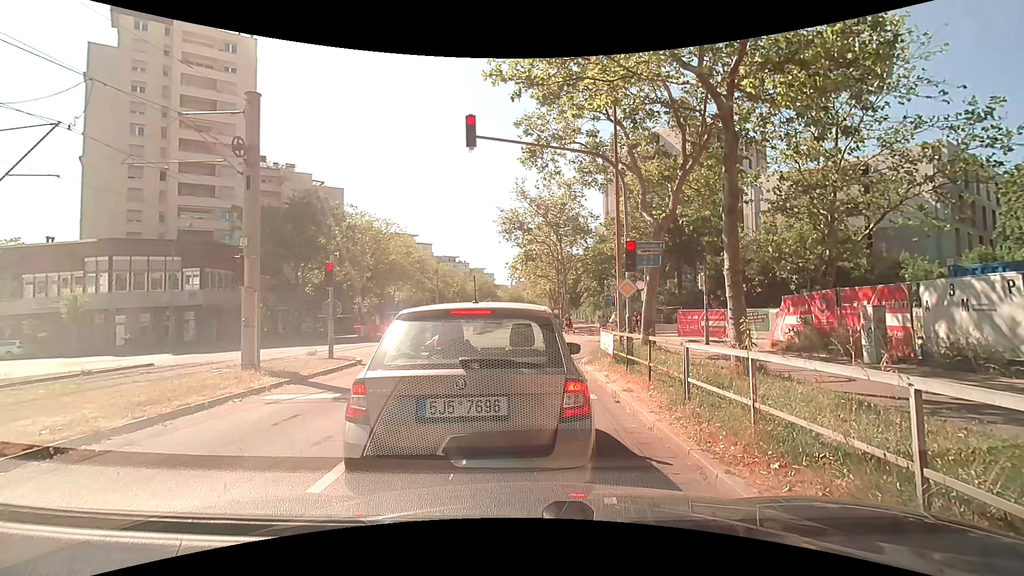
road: tertiary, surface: asphalt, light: Day
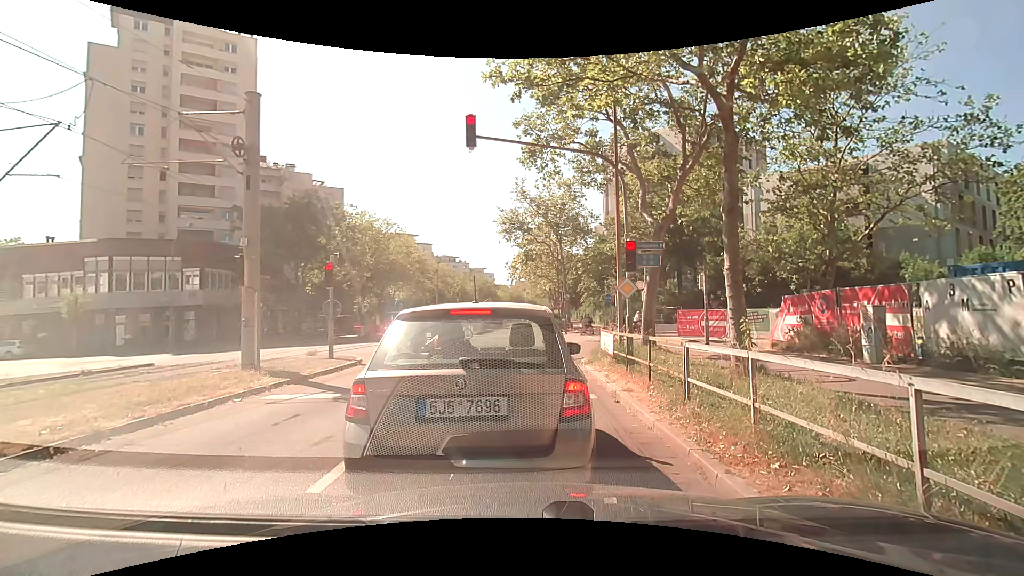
(0.0, 0.0) m; 0°
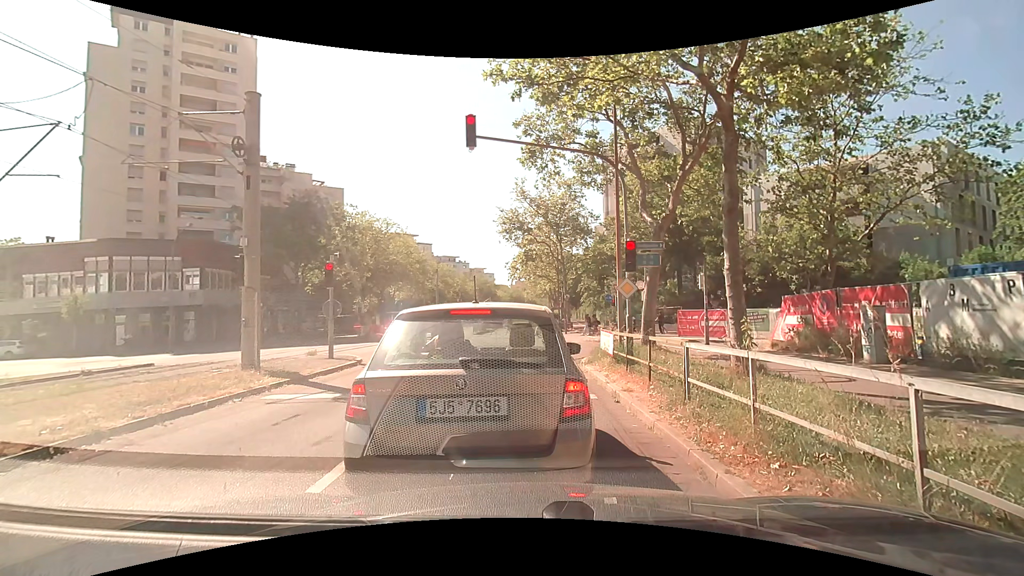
(0.0, 0.0) m; 0°
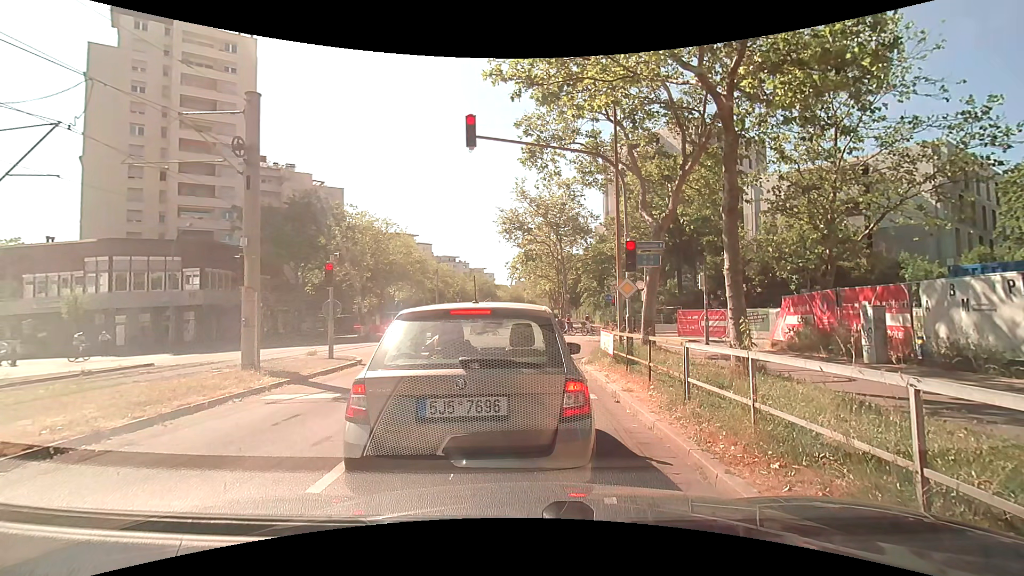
(0.0, 0.0) m; 0°
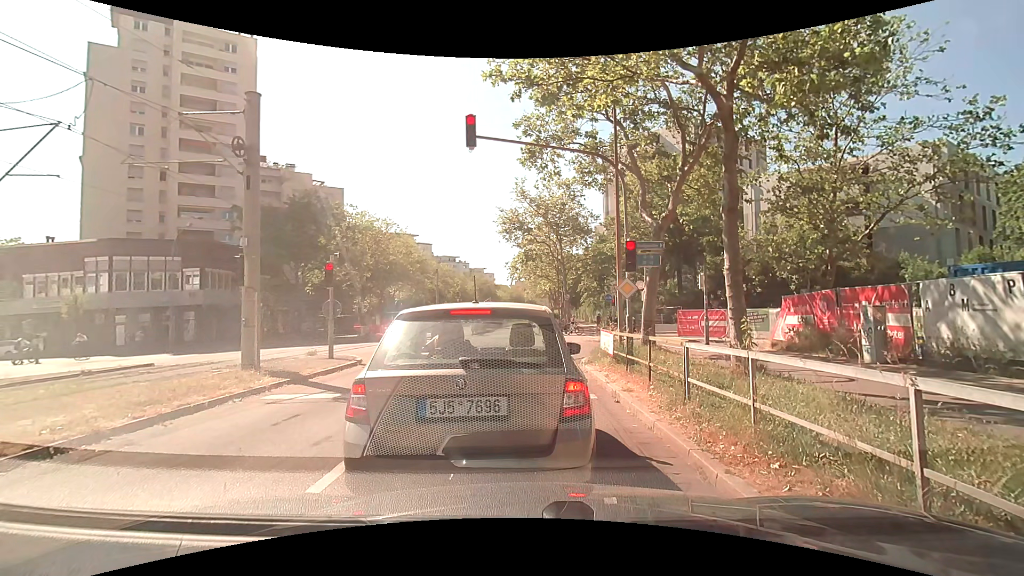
(0.0, 0.0) m; 0°
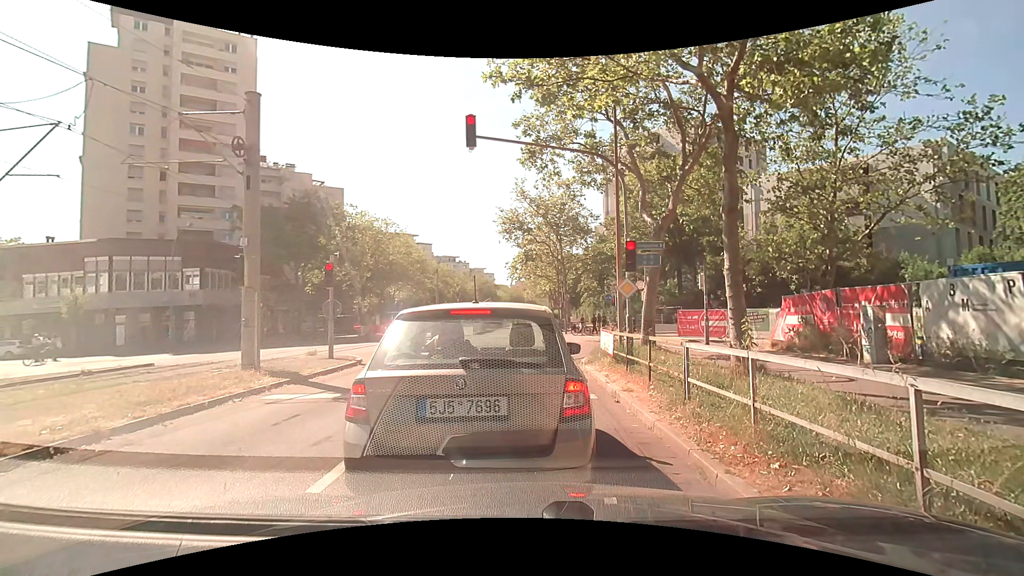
(0.0, 0.0) m; 0°
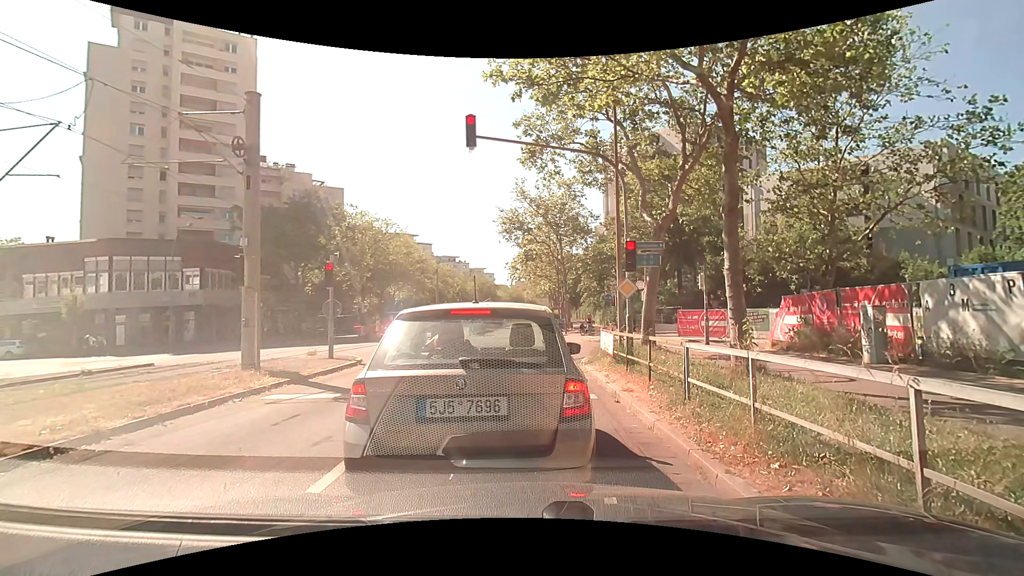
(0.0, 0.0) m; 0°
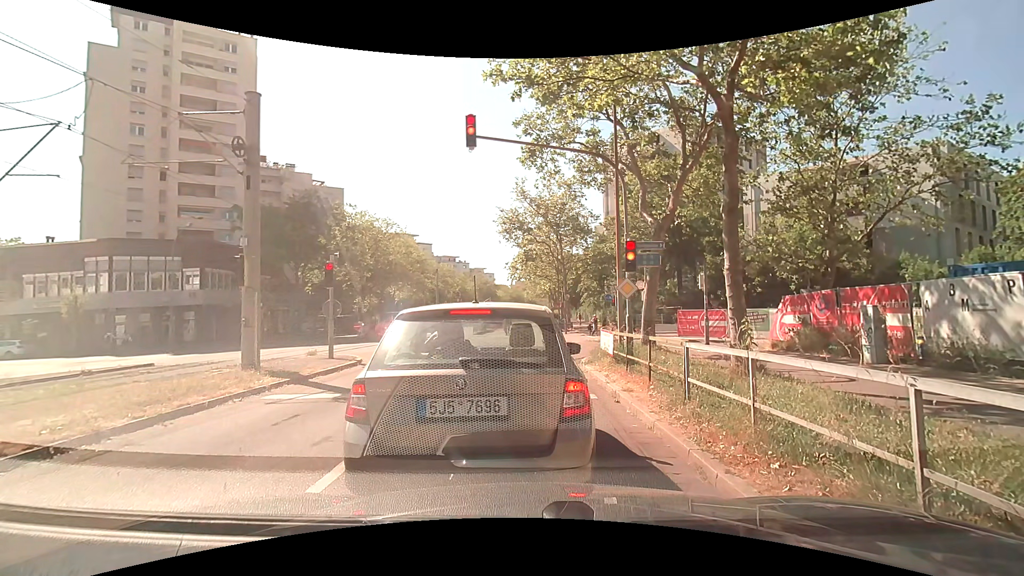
(0.0, 0.0) m; 0°
(-1, +10) (-2, +20) (-3, +30) (-3, +40) (-4, +50) (-5, +60) (-6, +70) (-6, +80) (-7, +90) (-7, +100) m
